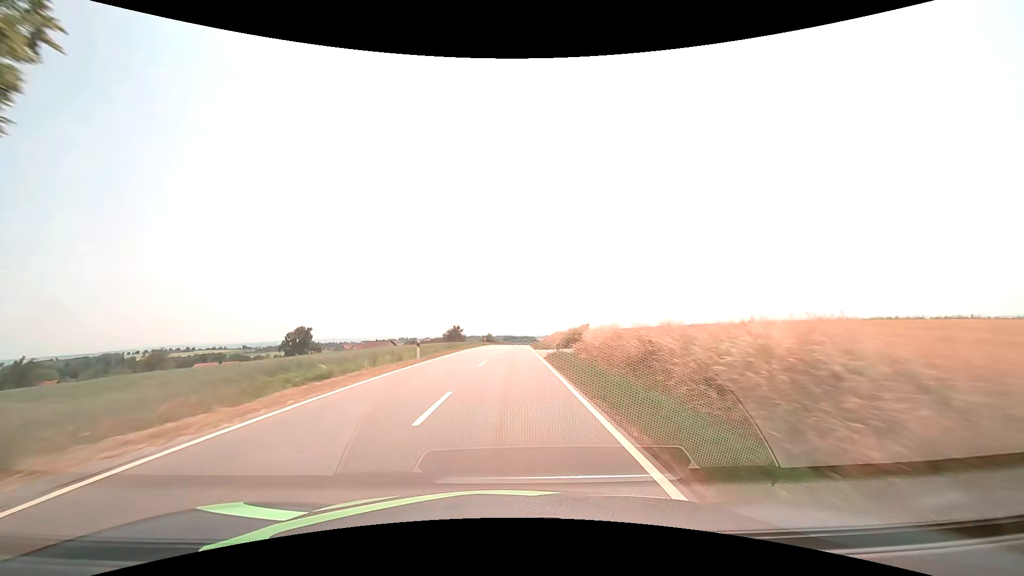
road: tertiary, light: Day
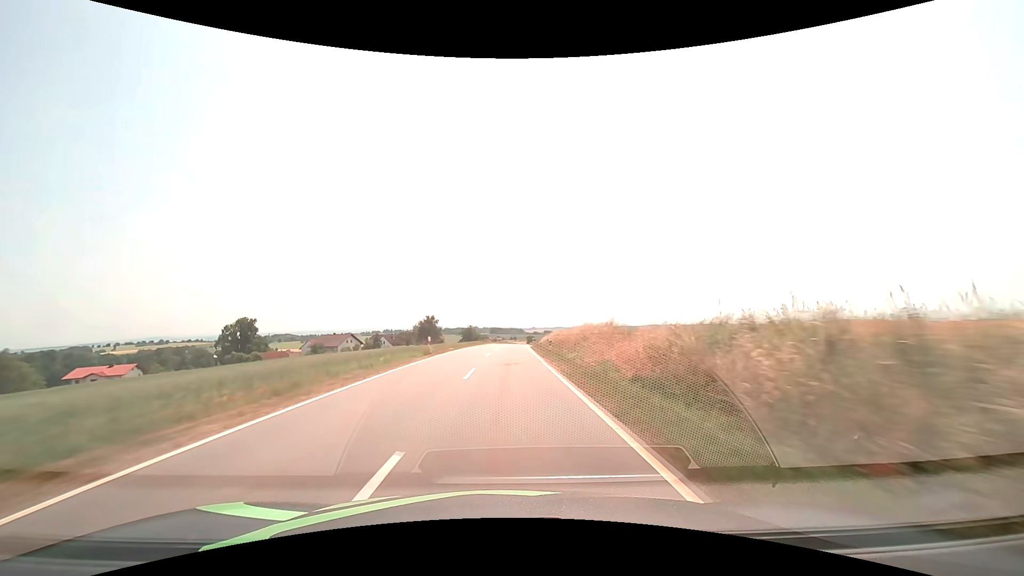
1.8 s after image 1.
(+0.5, +42.1) m; +2°
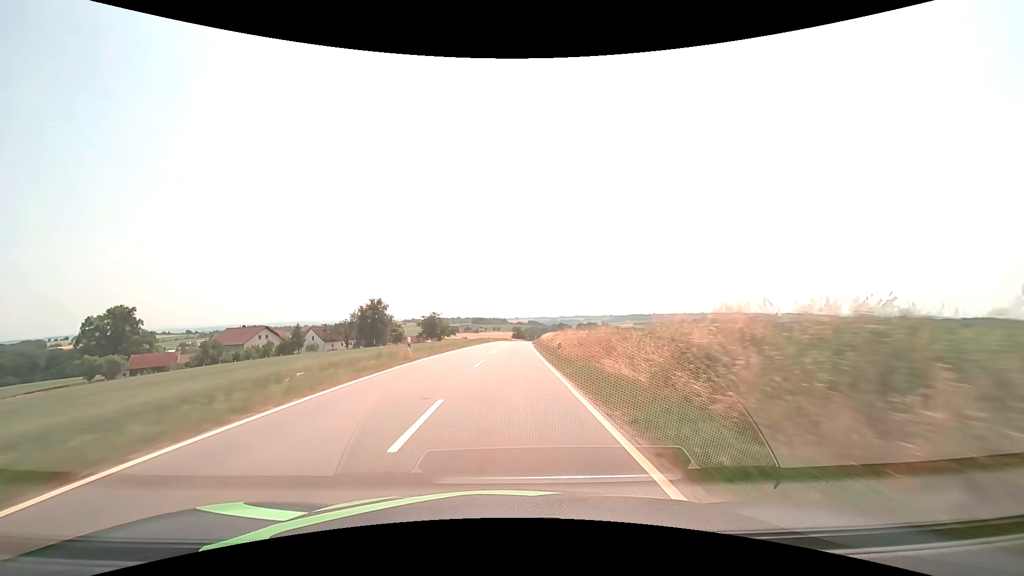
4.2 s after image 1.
(+0.8, +56.8) m; +2°
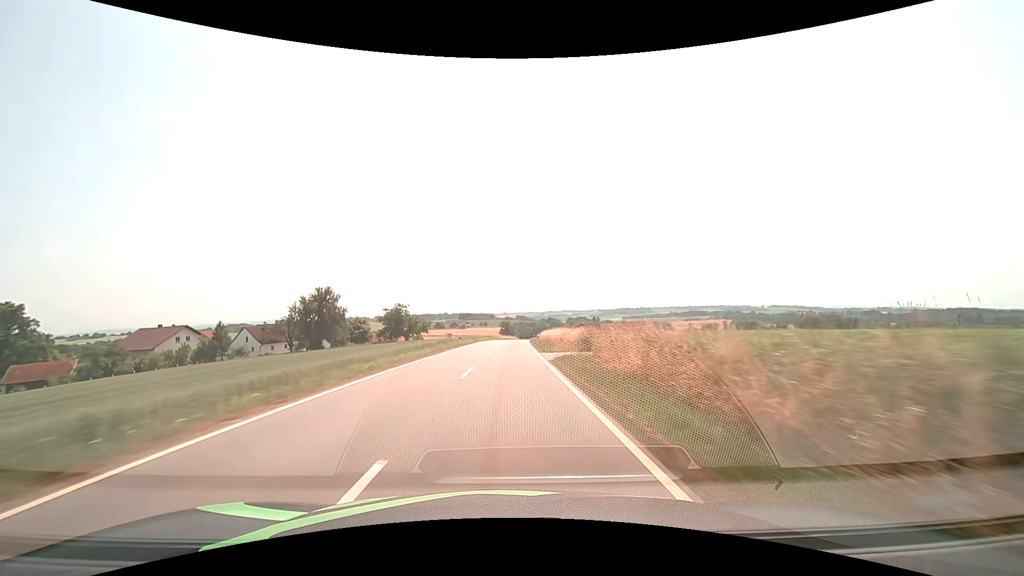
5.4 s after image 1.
(+0.4, +28.6) m; +1°
(0, +10) (0, +20) (0, +30) (0, +40) (+1, +50) (+1, +60) (+1, +70) (+2, +80) (+2, +90) (+3, +100) m
